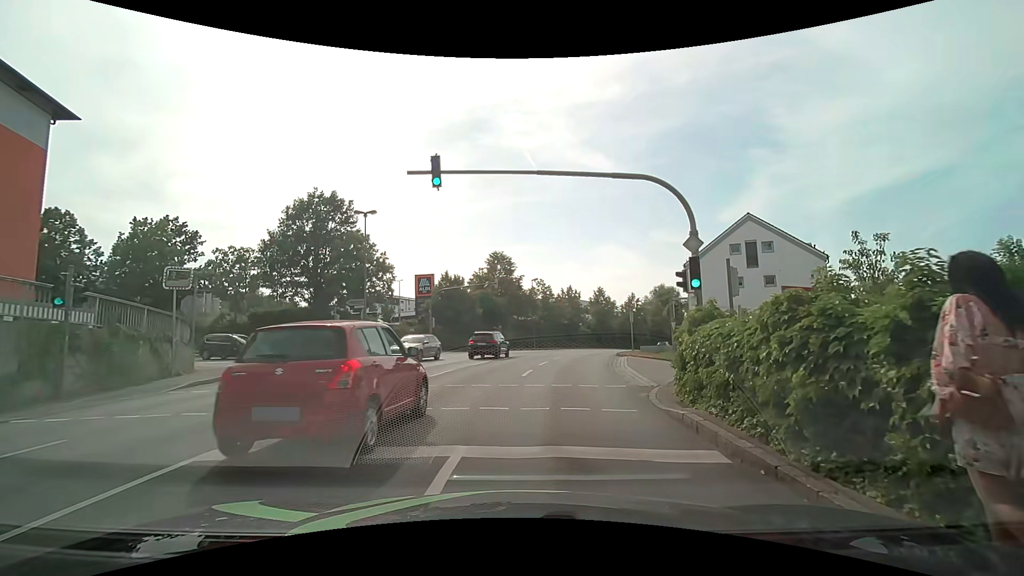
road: tertiary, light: Day
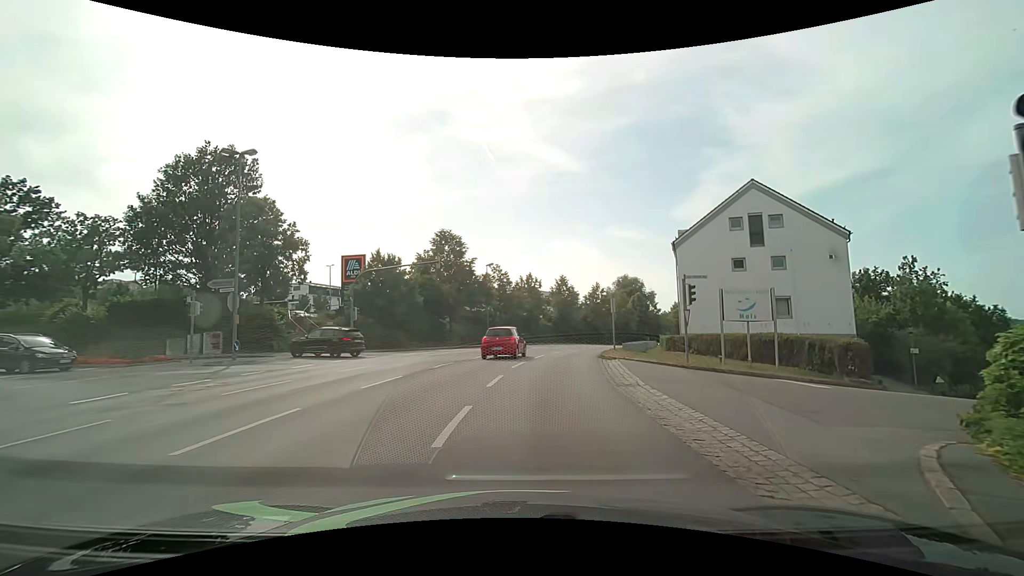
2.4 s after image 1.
(+0.3, +10.5) m; +5°
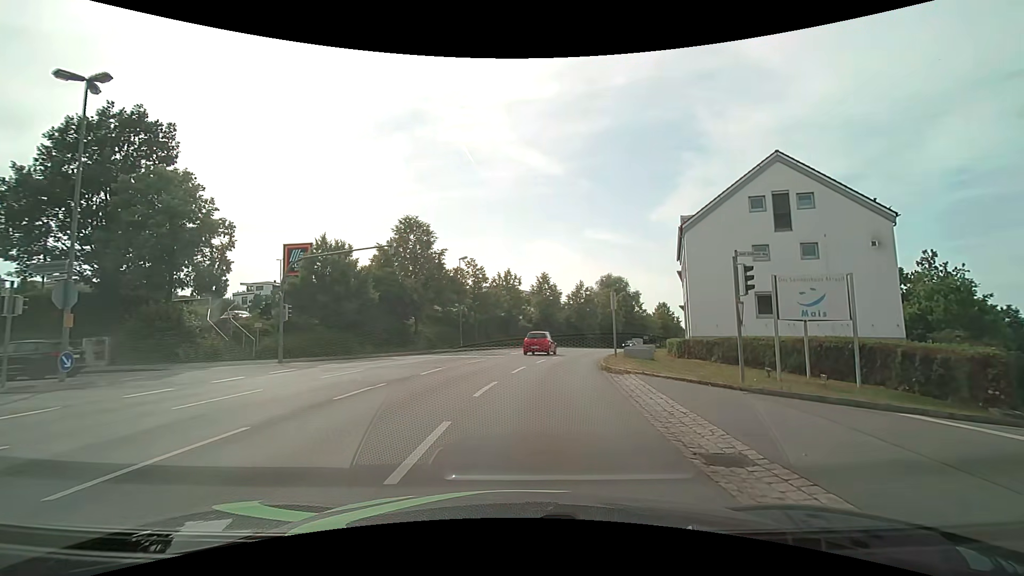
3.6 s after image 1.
(0.0, +7.4) m; +2°
(0, +10) (+1, +20) (+3, +30) (+5, +40) (+8, +49) (+11, +58) (+15, +68) (+20, +77) (+24, +86) (+28, +95) m
